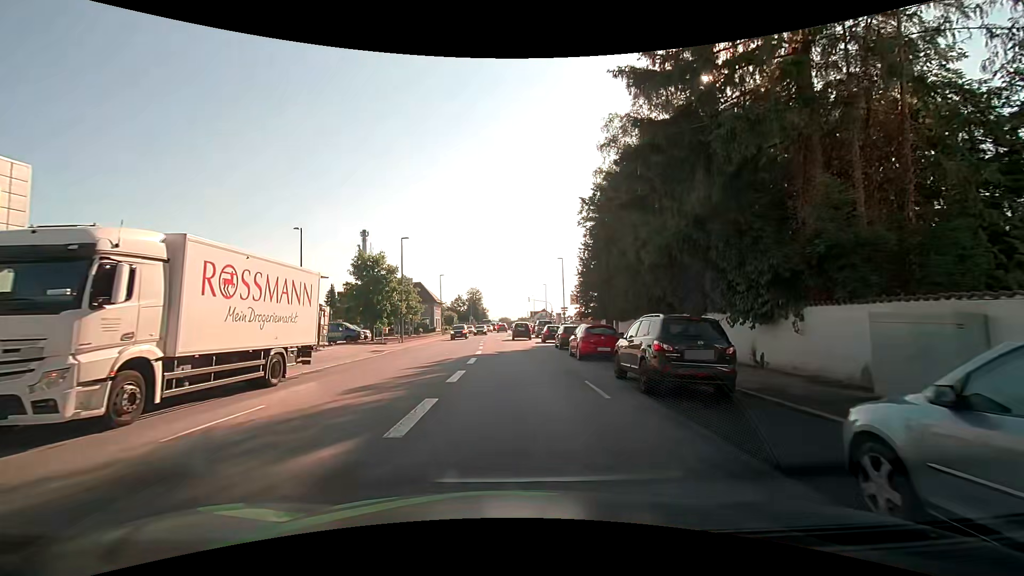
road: tertiary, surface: asphalt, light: Day
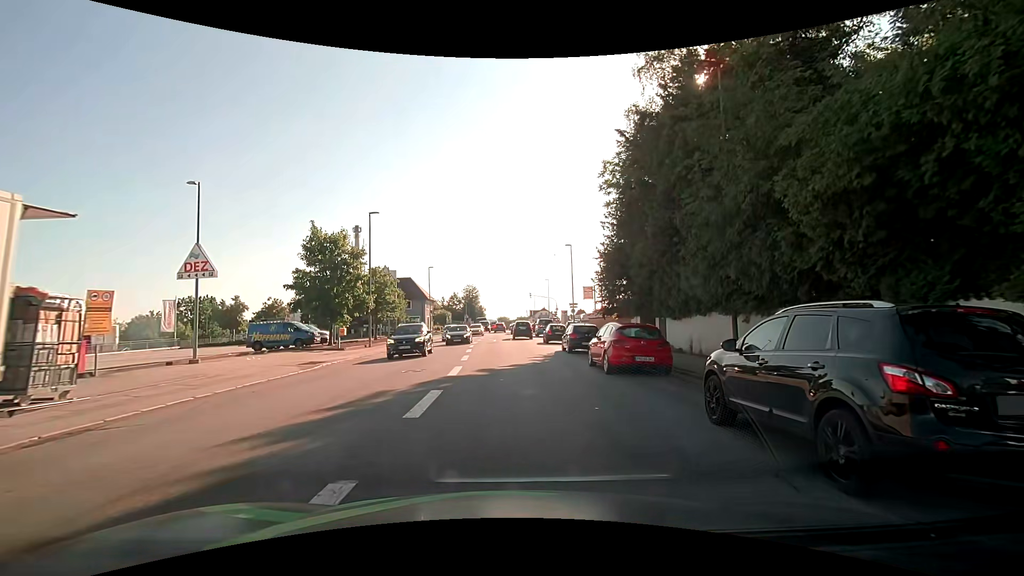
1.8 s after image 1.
(0.0, +10.6) m; 0°
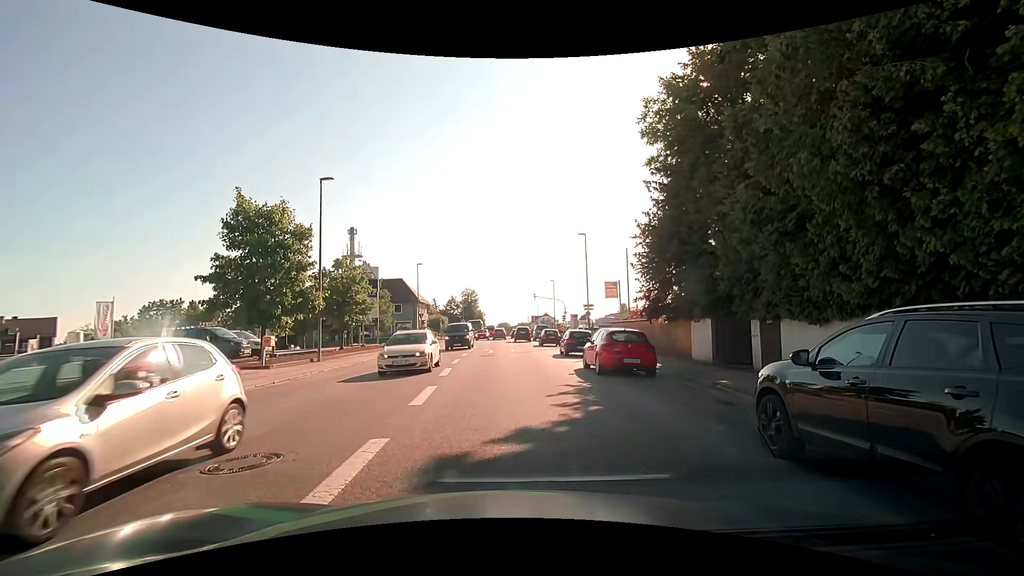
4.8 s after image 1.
(0.0, +9.9) m; 0°
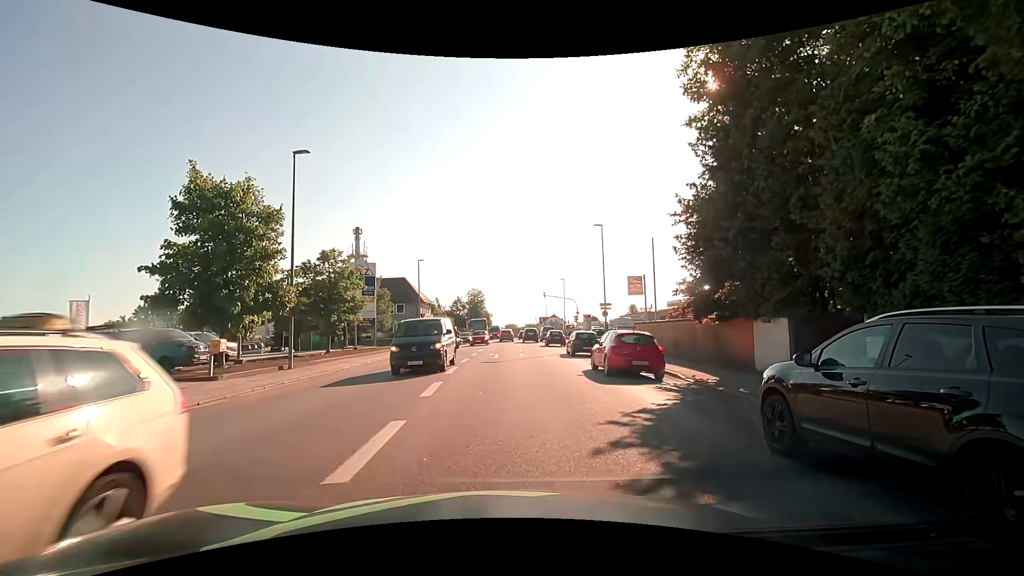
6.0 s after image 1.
(0.0, +4.8) m; 0°
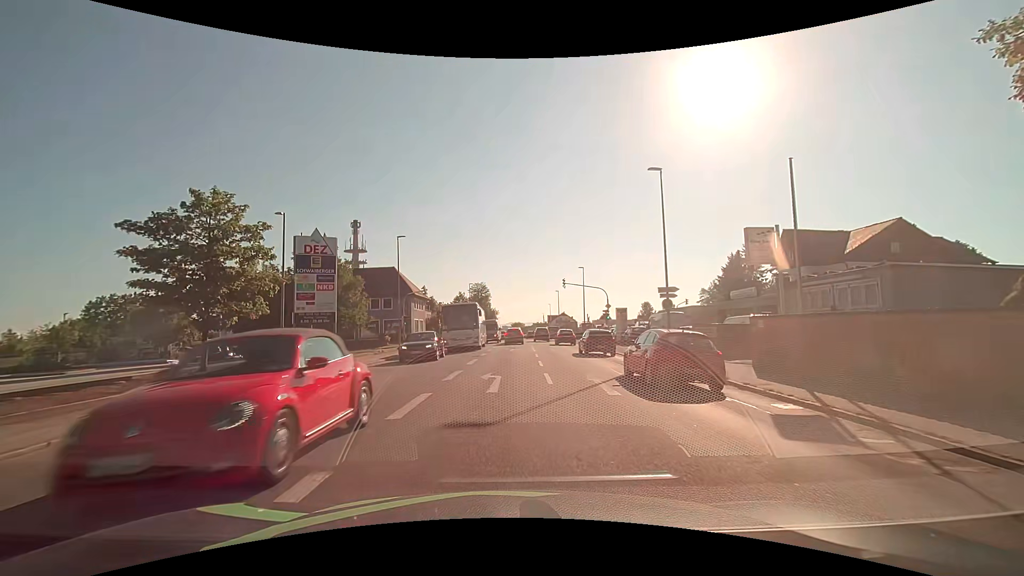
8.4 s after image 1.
(-0.5, +15.0) m; -2°
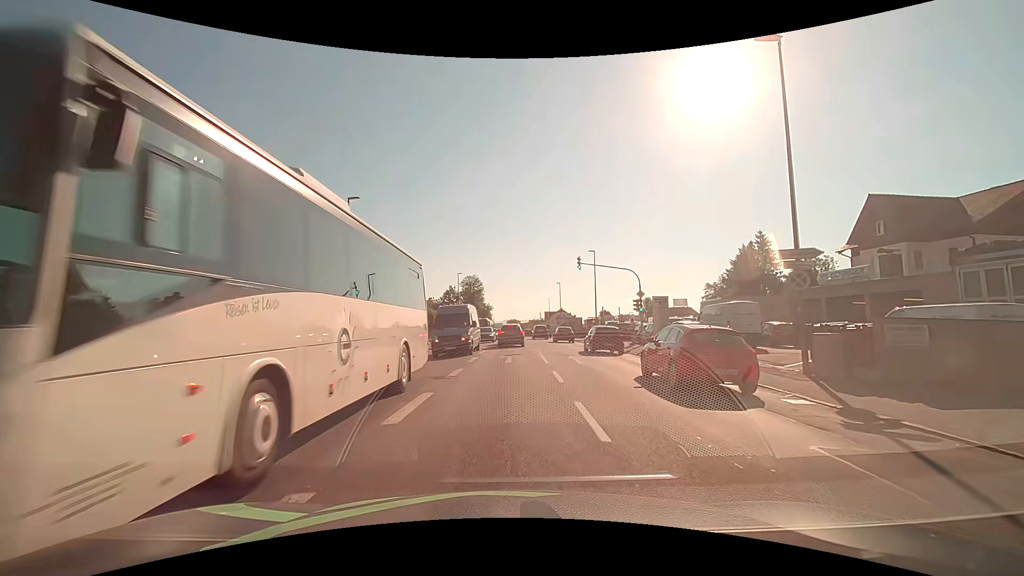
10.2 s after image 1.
(0.0, +12.7) m; +1°
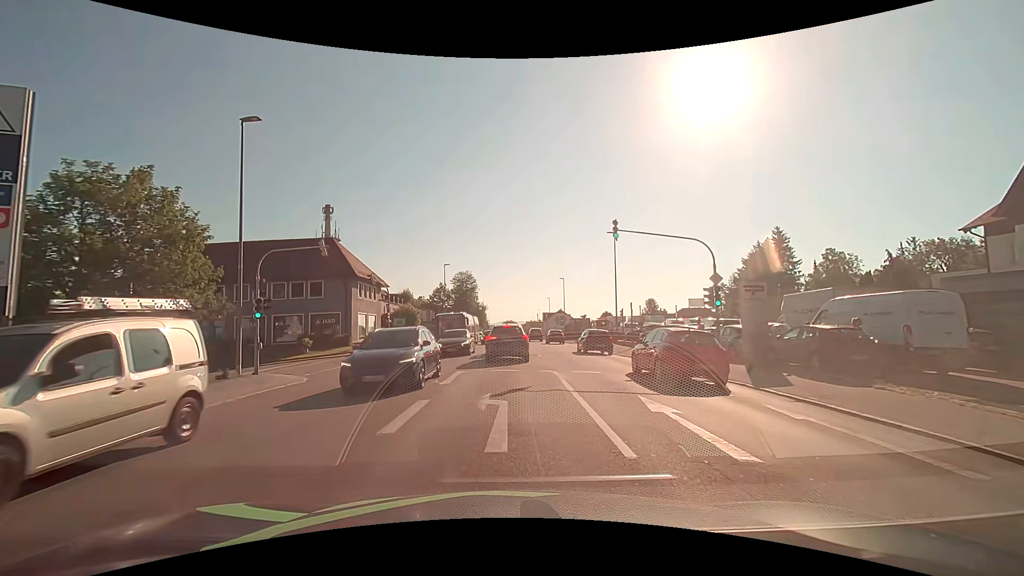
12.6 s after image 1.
(-0.1, +12.4) m; 0°
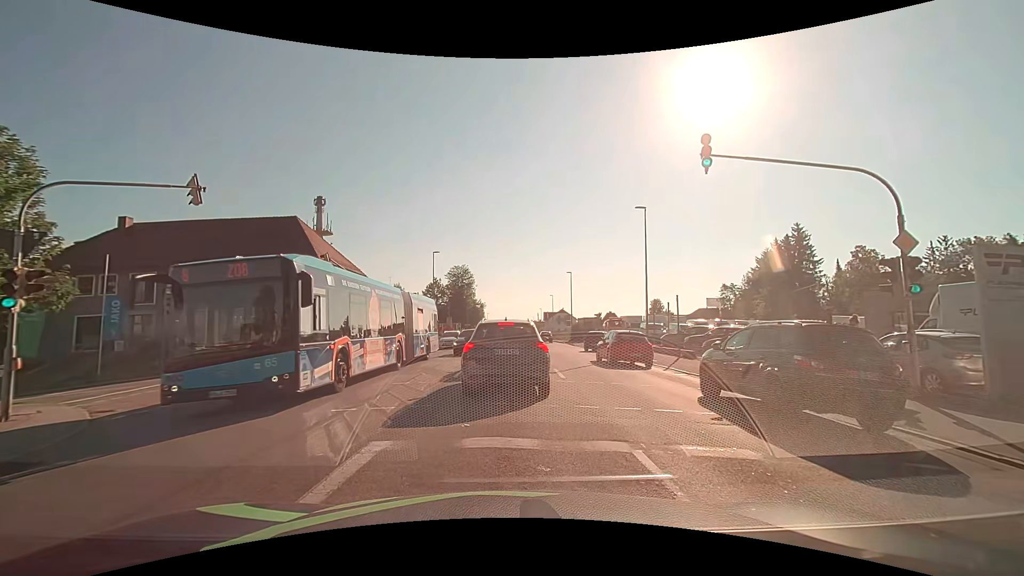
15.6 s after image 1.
(0.0, +9.8) m; 0°
(0, +10) (0, +20) (-4, +29) (-14, +31) (-24, +31) (-34, +31) (-44, +30) (-53, +29) (-63, +26) (-71, +20) m
